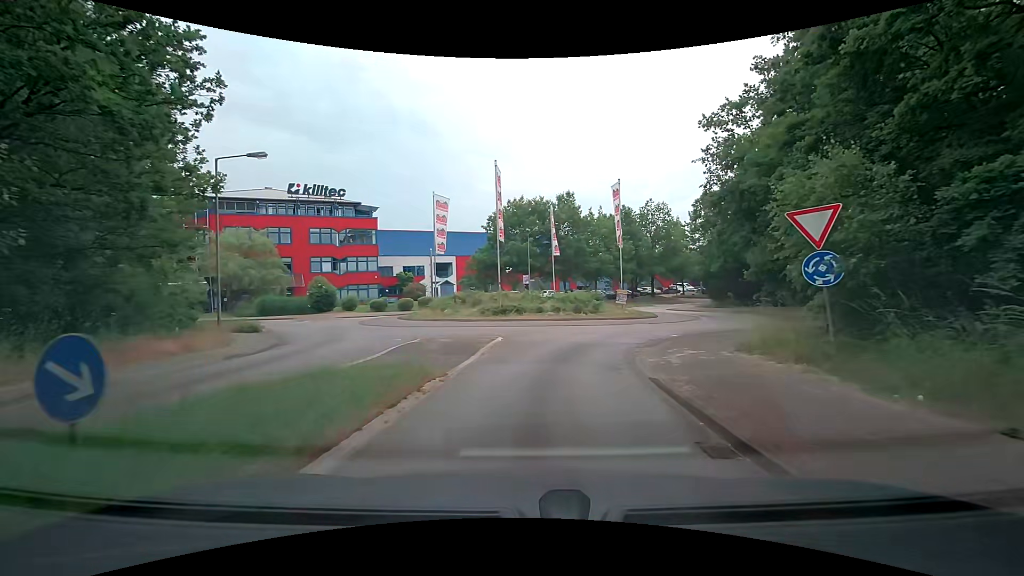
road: tertiary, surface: asphalt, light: Day
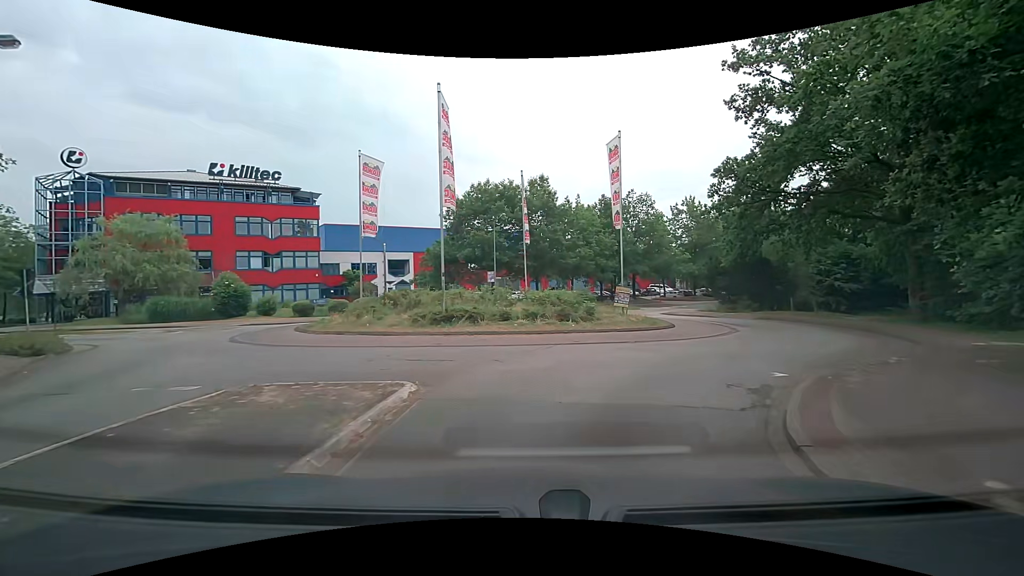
(+0.3, +9.1) m; +4°
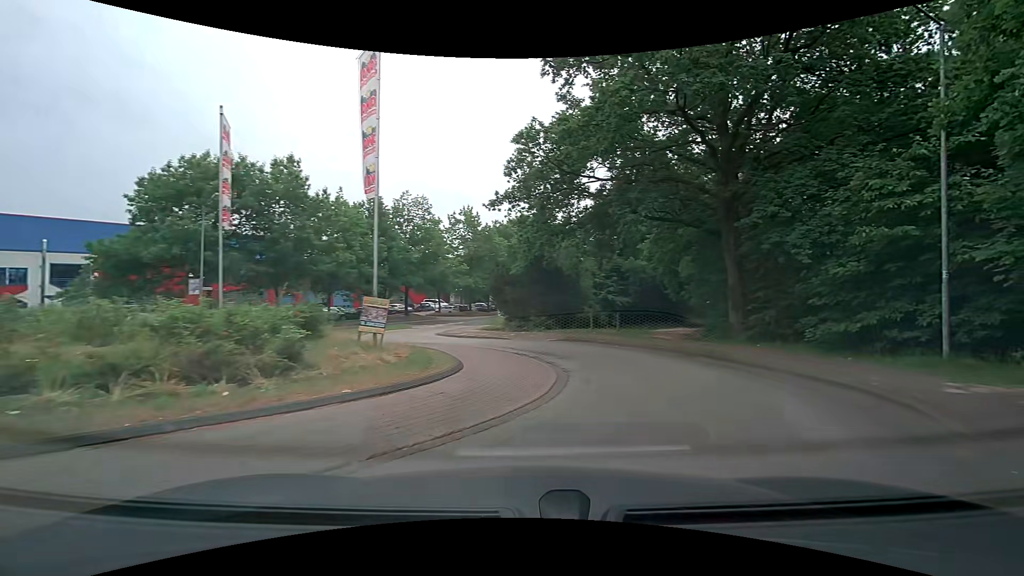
(+1.5, +9.4) m; +26°
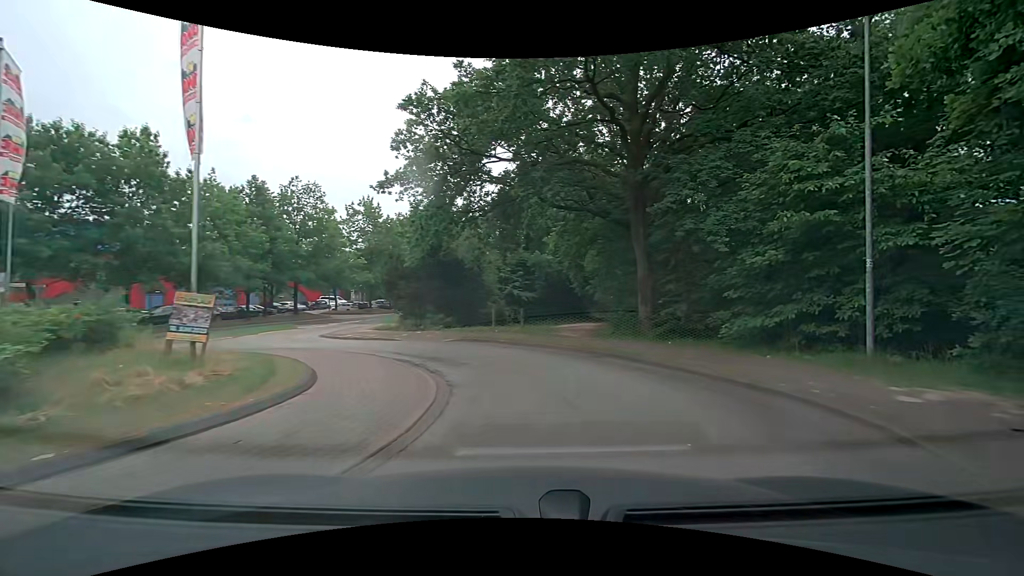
(+0.2, +2.5) m; +9°
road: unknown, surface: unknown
(+1, +10) (-4, +19) (-11, +25) (-14, +35) (-15, +45) (-15, +55) (-14, +65) (-12, +75) (-10, +84) (-8, +94) m
